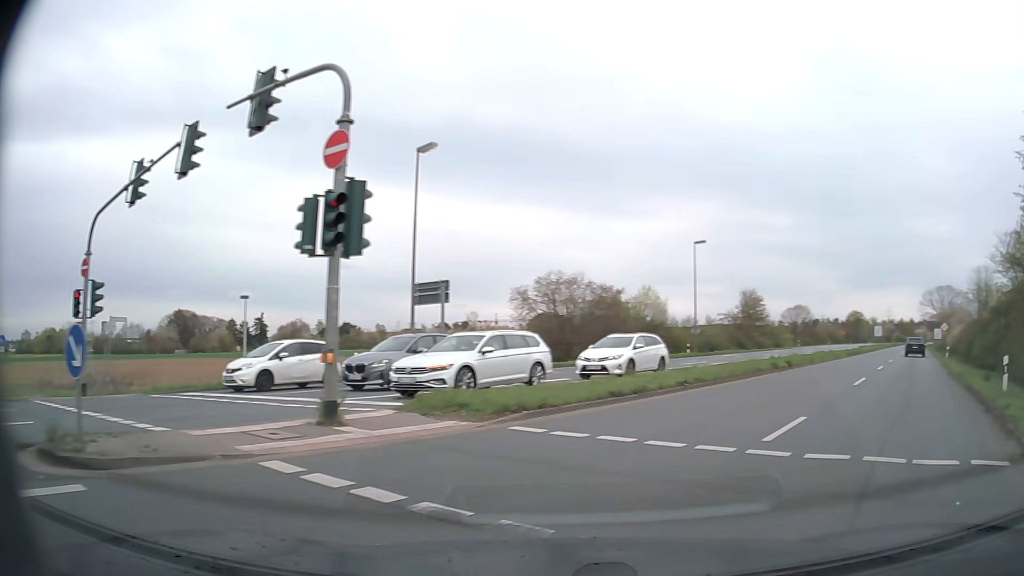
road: primary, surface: asphalt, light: Day
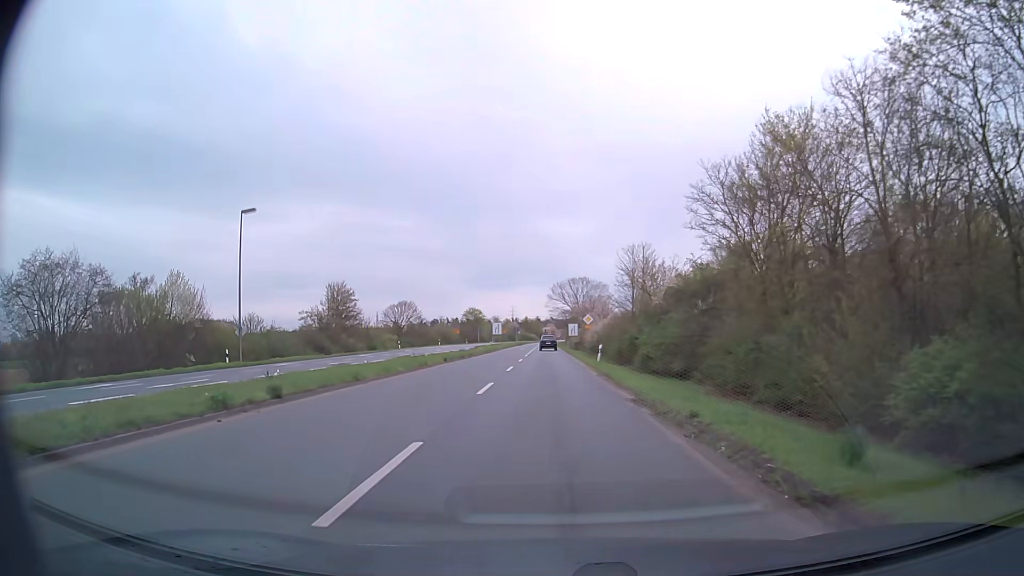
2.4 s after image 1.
(+7.6, +15.3) m; +33°
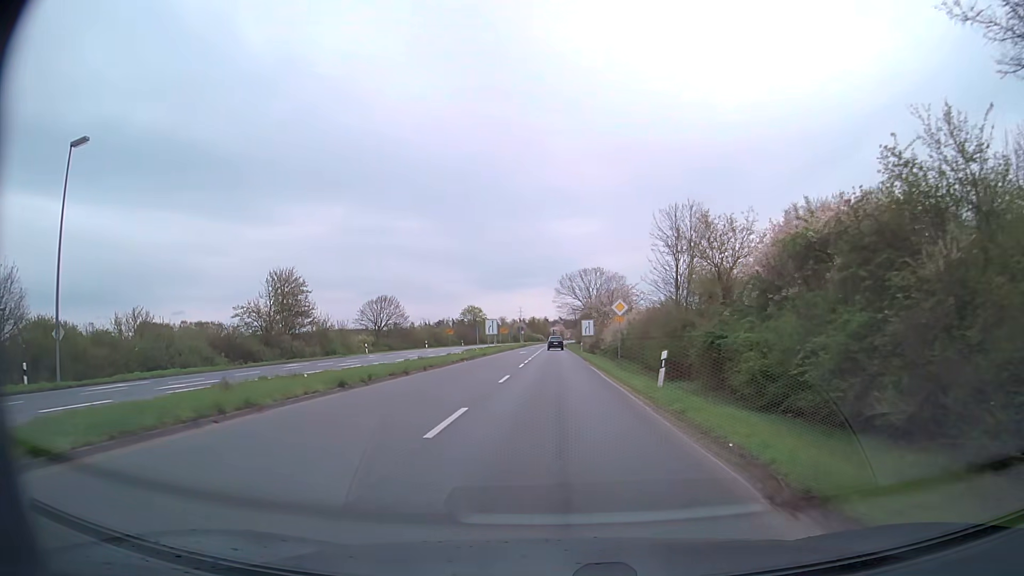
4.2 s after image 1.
(-0.2, +20.1) m; -1°
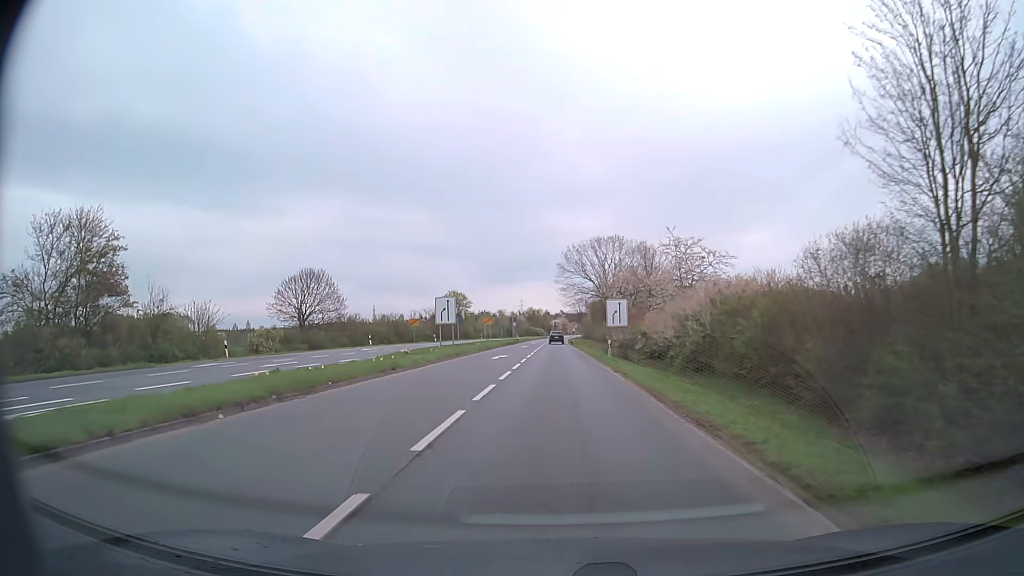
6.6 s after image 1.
(-0.3, +32.1) m; 0°
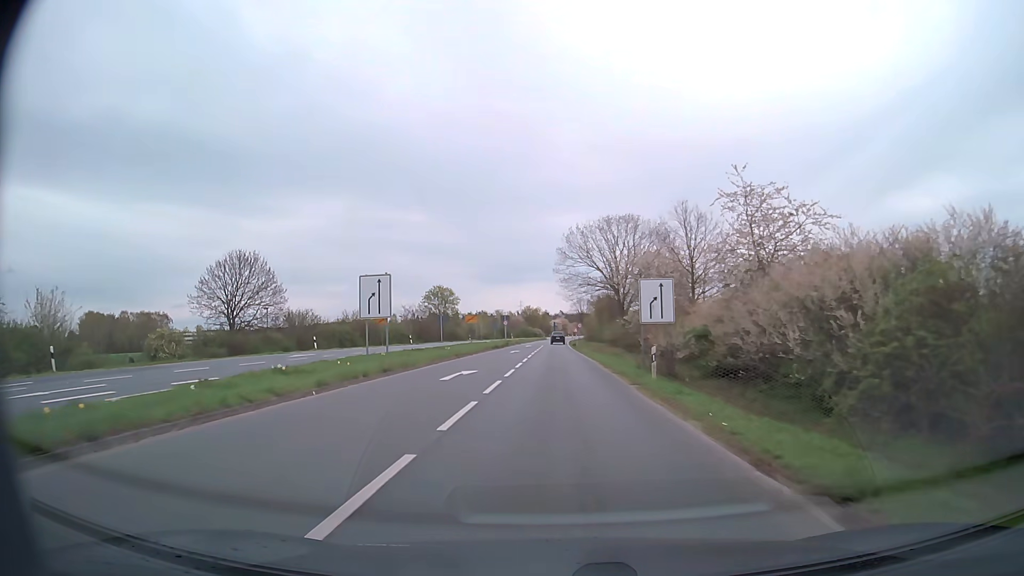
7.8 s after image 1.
(-0.1, +16.2) m; 0°
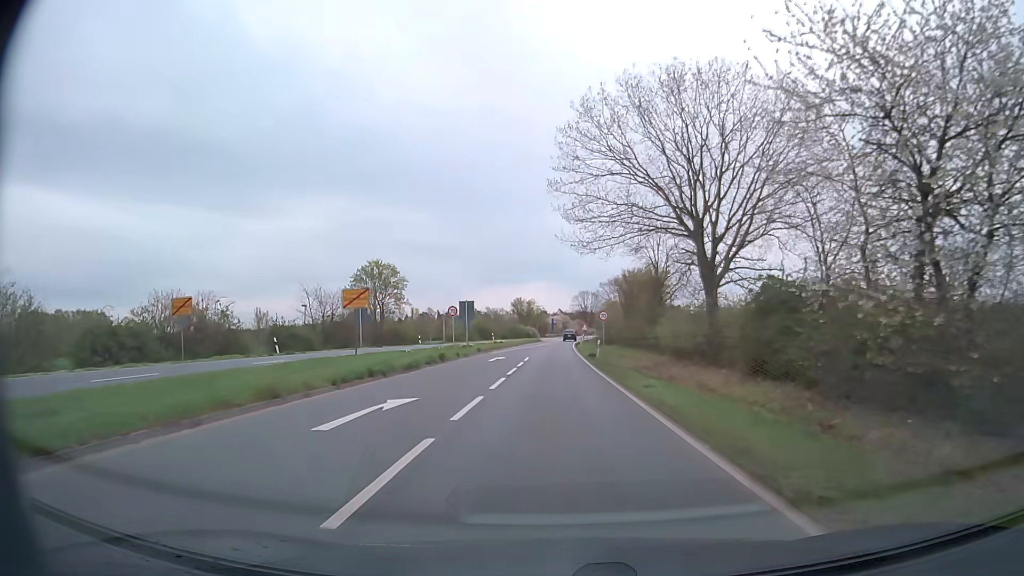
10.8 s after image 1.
(0.0, +40.9) m; 0°
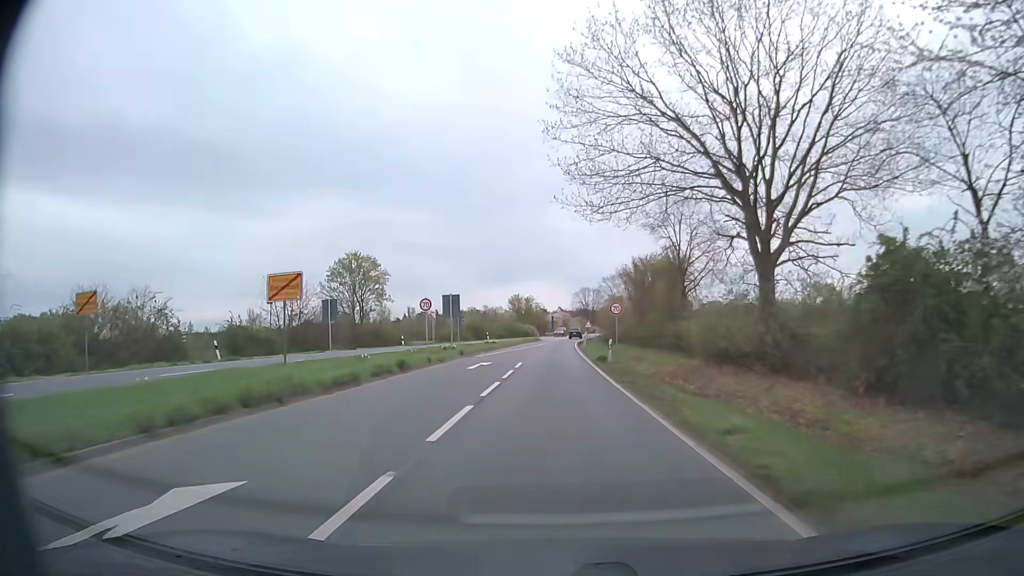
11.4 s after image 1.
(0.0, +8.2) m; 0°
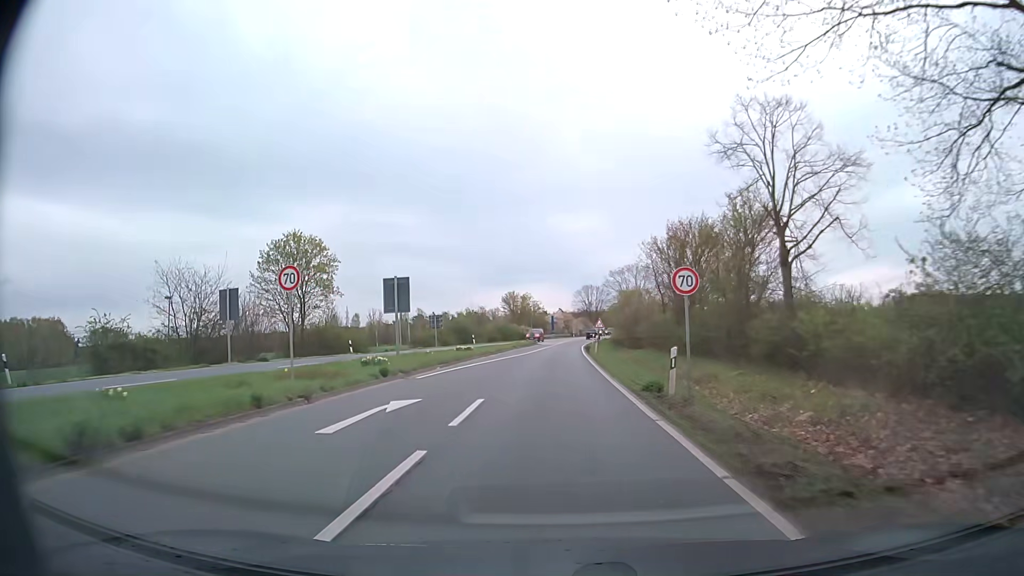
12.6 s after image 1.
(0.0, +16.7) m; 0°
(0, +10) (0, +20) (0, +30) (0, +40) (+1, +50) (+1, +60) (+2, +70) (+2, +80) (+3, +90) (+5, +100) m
